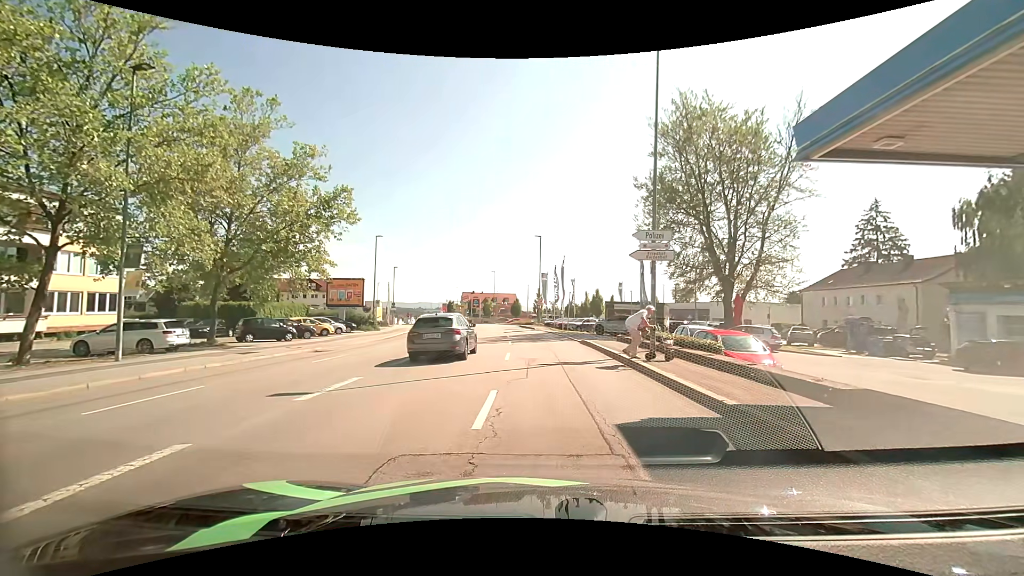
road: tertiary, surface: asphalt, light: Day
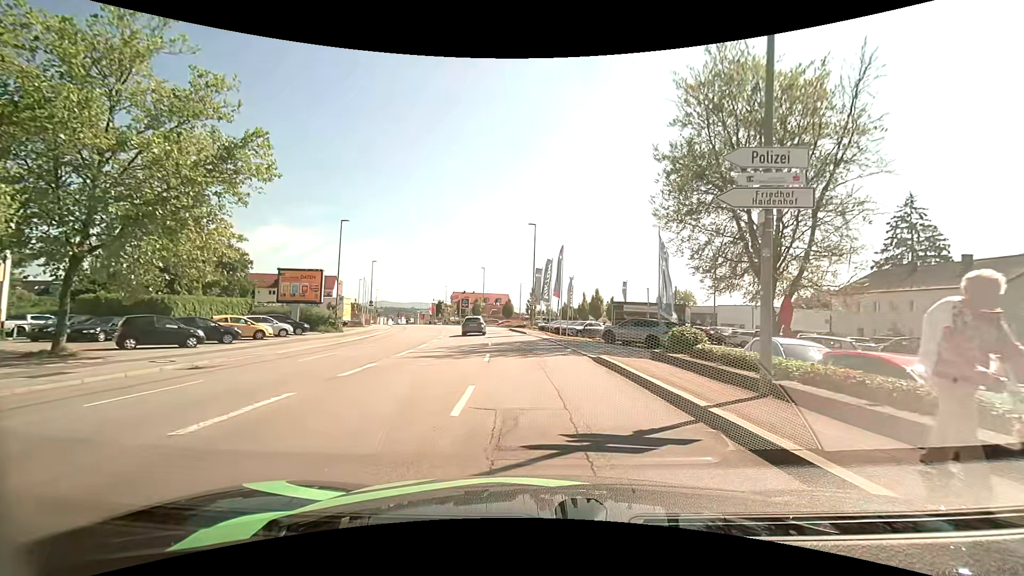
(-0.1, +8.7) m; 0°
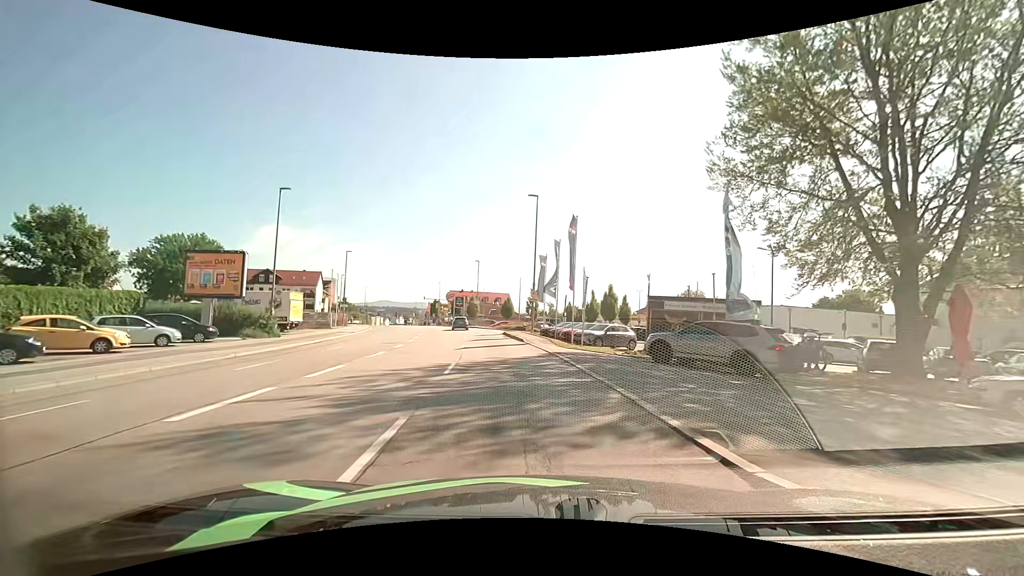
(0.0, +11.8) m; 0°
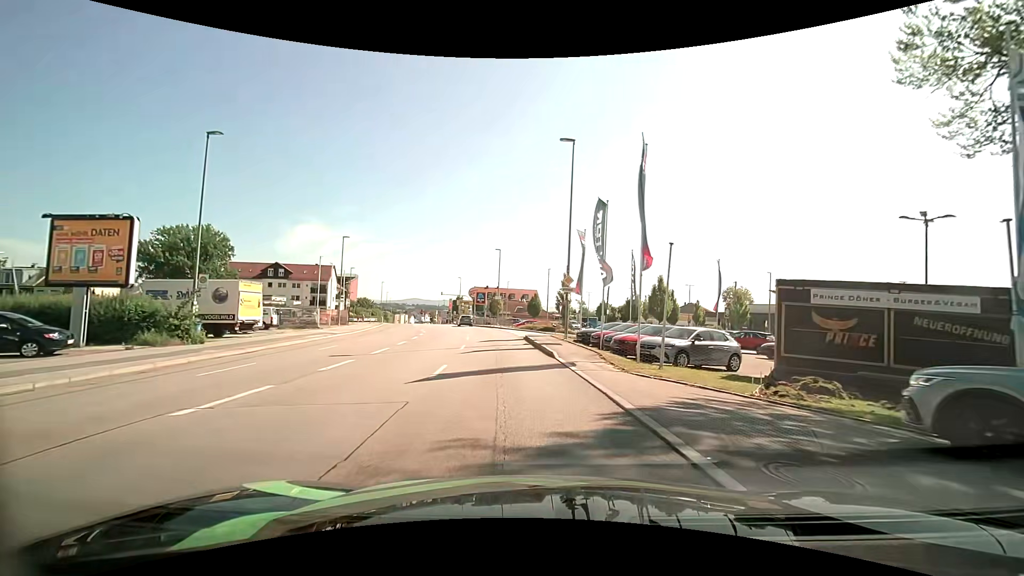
(-0.3, +11.4) m; -3°
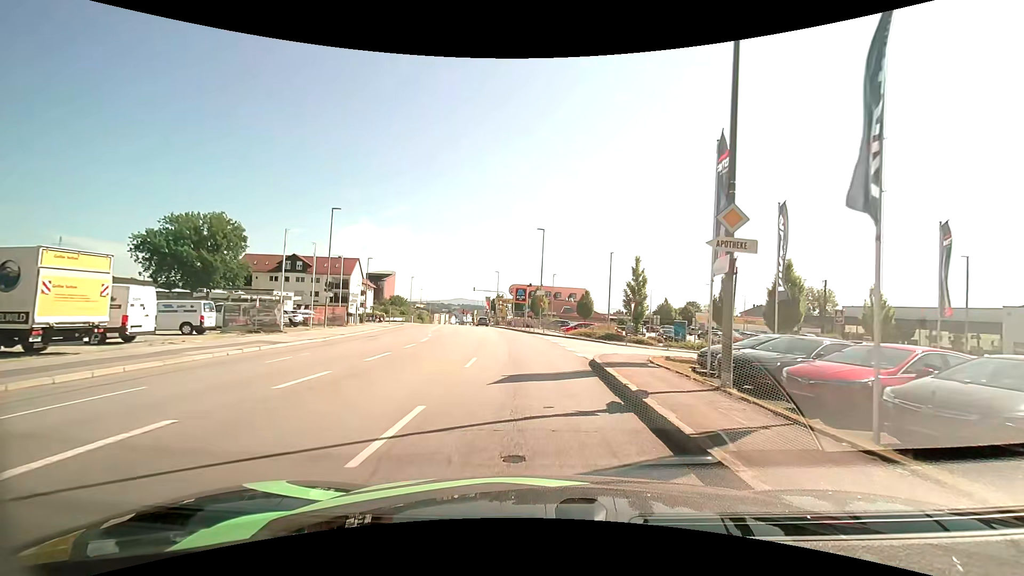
(-0.8, +15.9) m; -4°
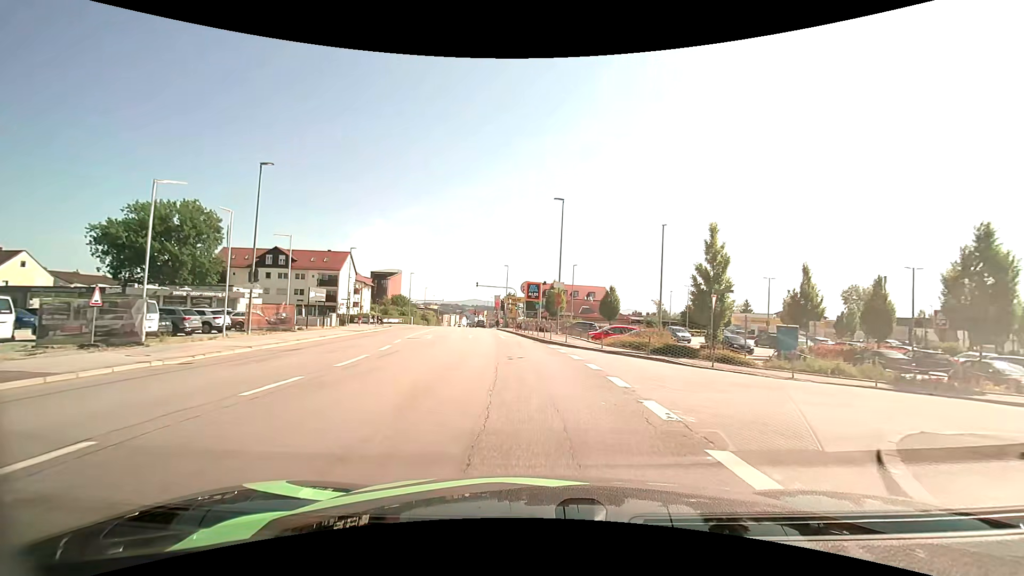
(-0.4, +13.3) m; -2°
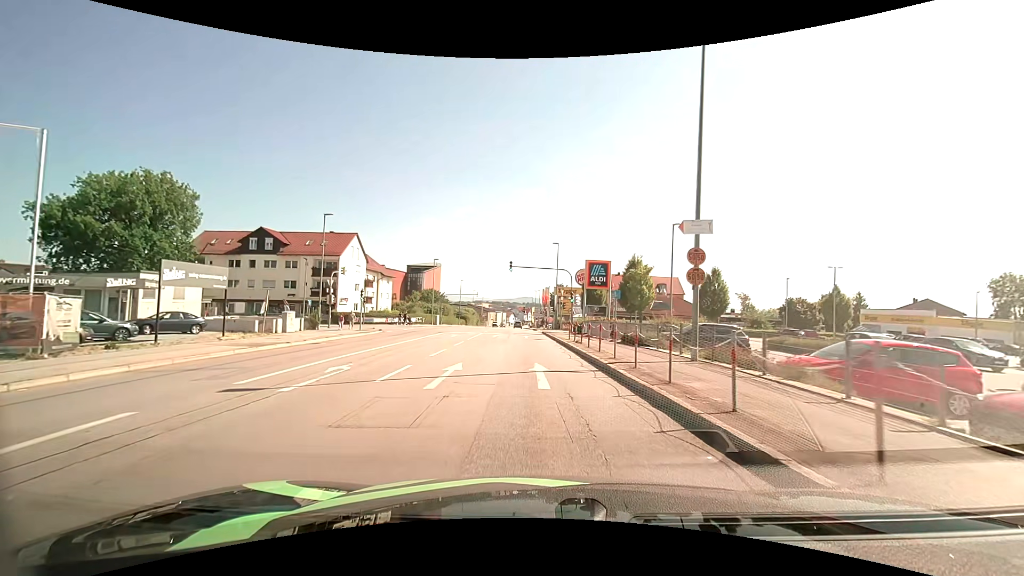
(-1.2, +22.6) m; -6°
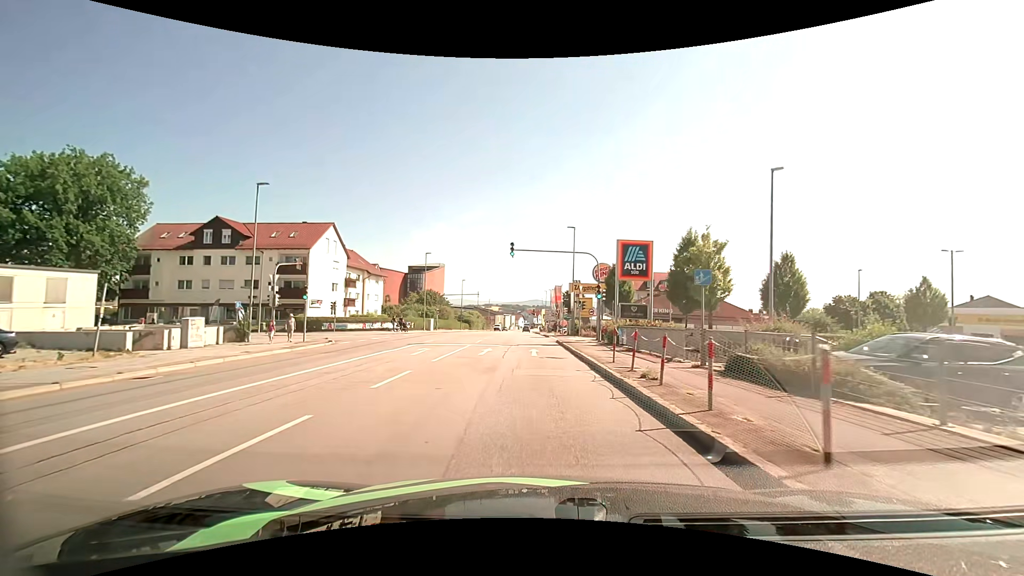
(-0.1, +12.3) m; -1°
